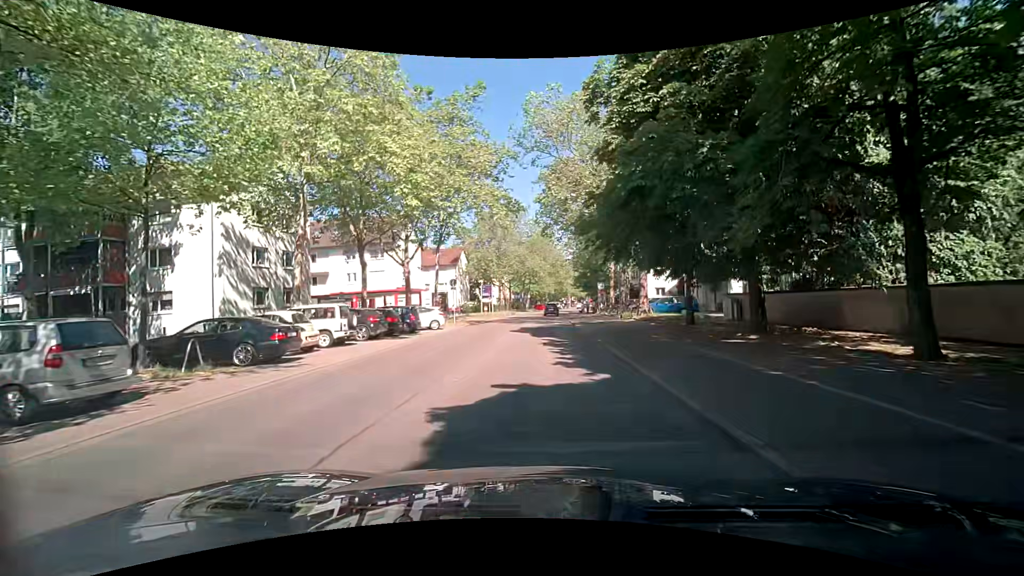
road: secondary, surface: asphalt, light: Day
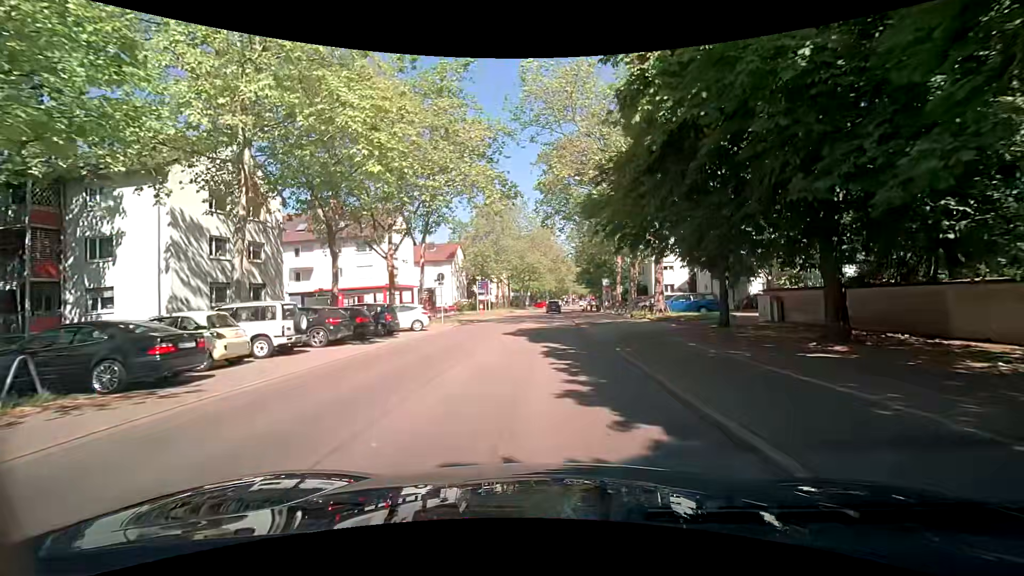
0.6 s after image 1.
(0.0, +4.3) m; +1°
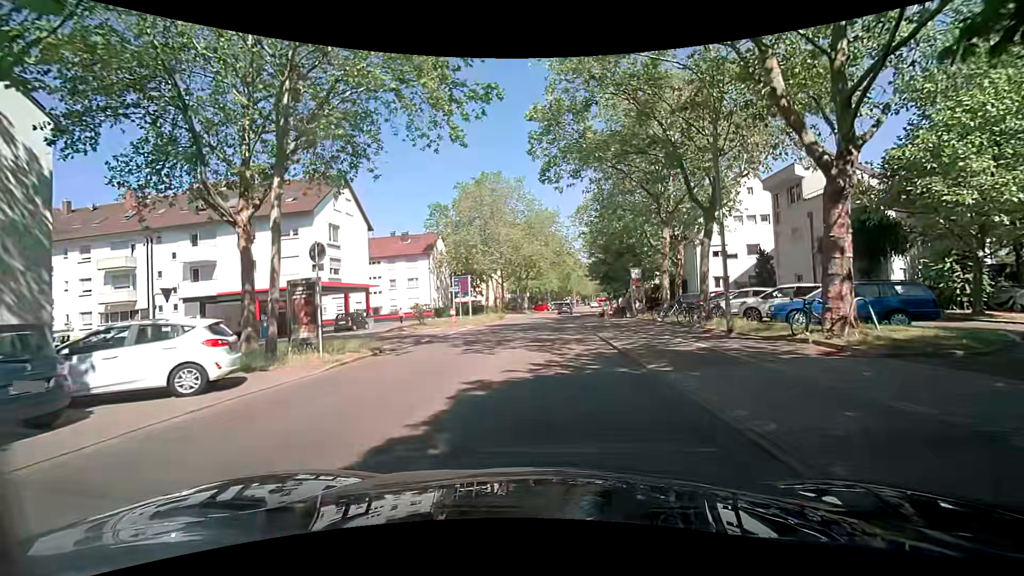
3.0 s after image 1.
(-0.3, +17.2) m; -1°
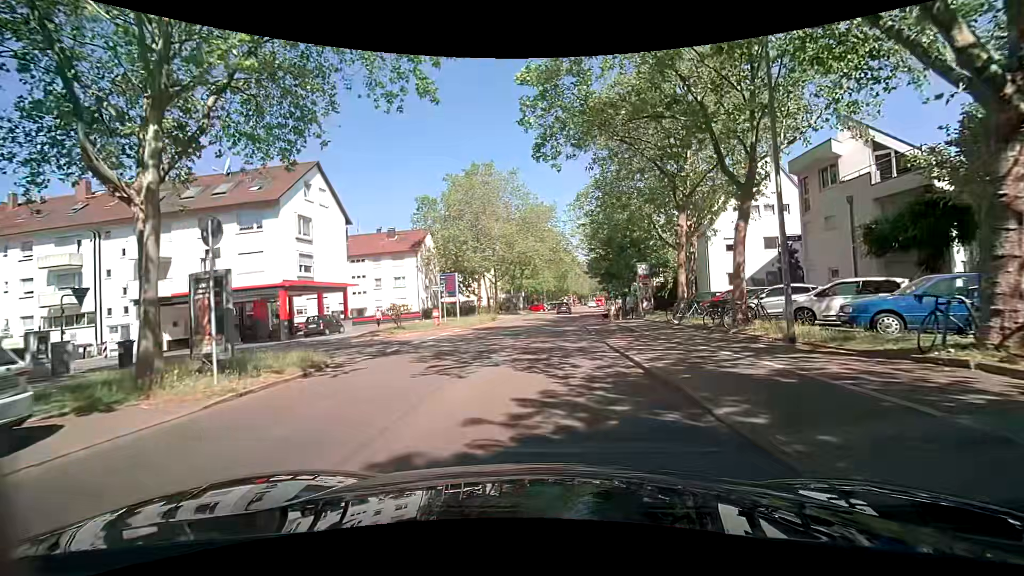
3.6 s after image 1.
(+0.1, +4.3) m; +1°
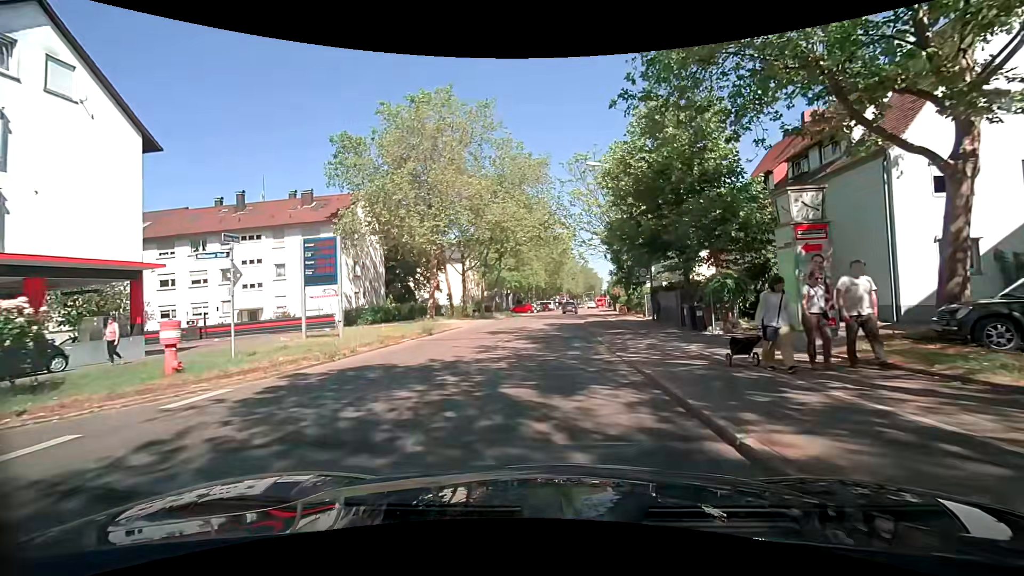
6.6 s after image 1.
(+0.2, +21.5) m; 0°
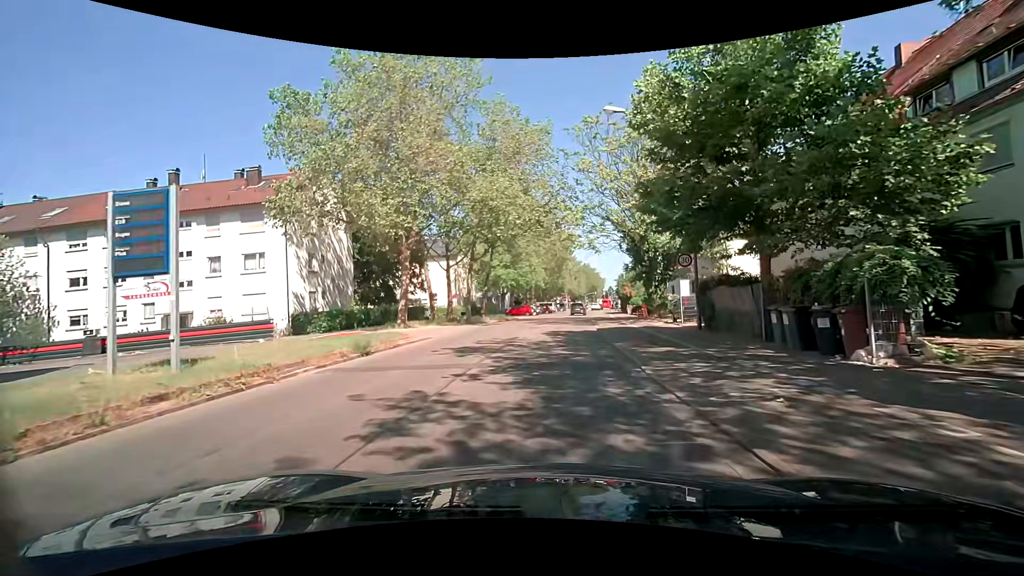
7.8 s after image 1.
(+0.1, +8.6) m; +1°
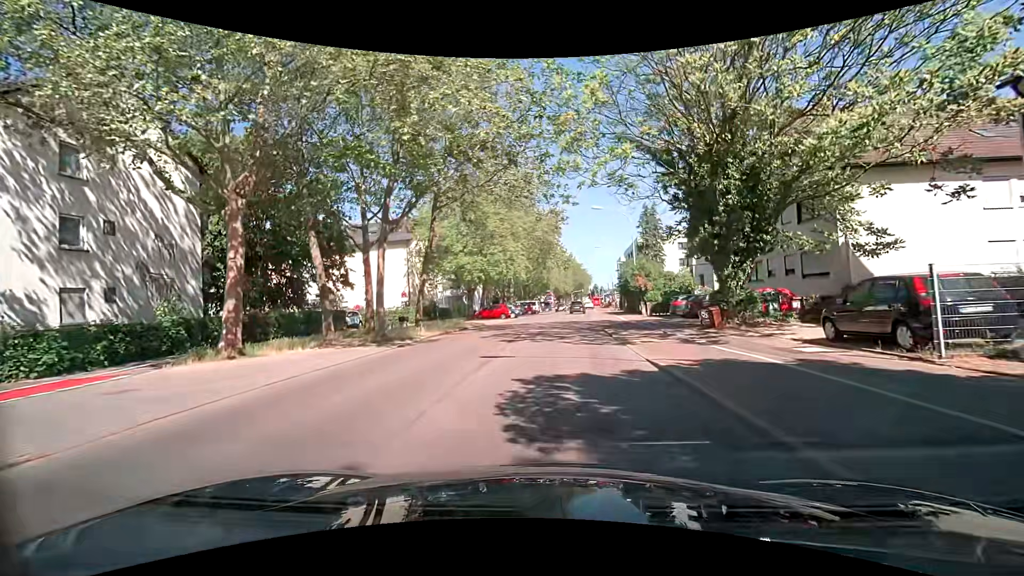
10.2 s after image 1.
(+0.3, +17.2) m; +3°
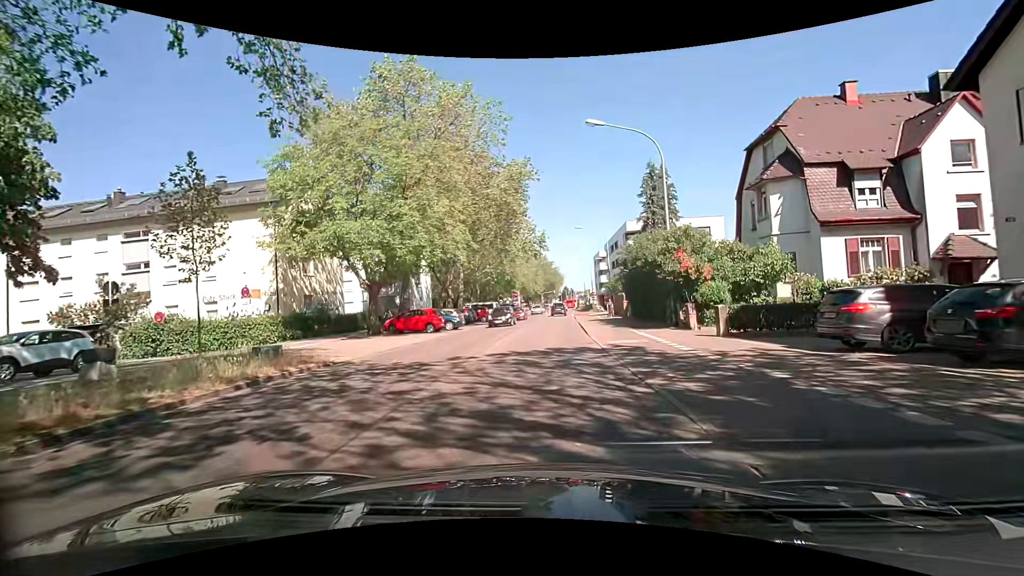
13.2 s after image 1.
(+0.6, +21.3) m; +2°
(0, +10) (0, +20) (+1, +30) (+1, +40) (+2, +50) (+3, +60) (+4, +70) (+4, +80) (+5, +90) (+5, +100) m
